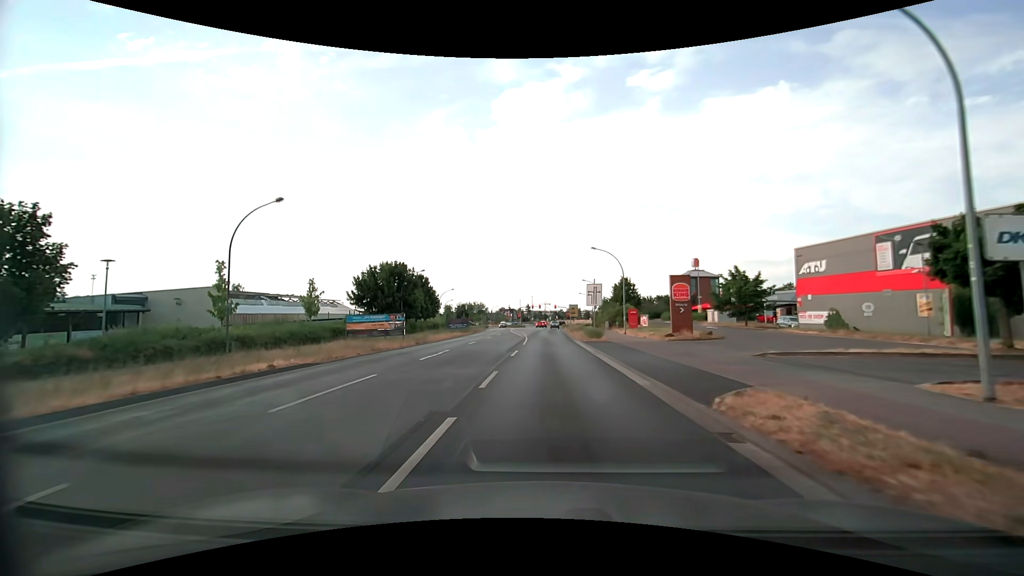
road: tertiary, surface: asphalt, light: Day
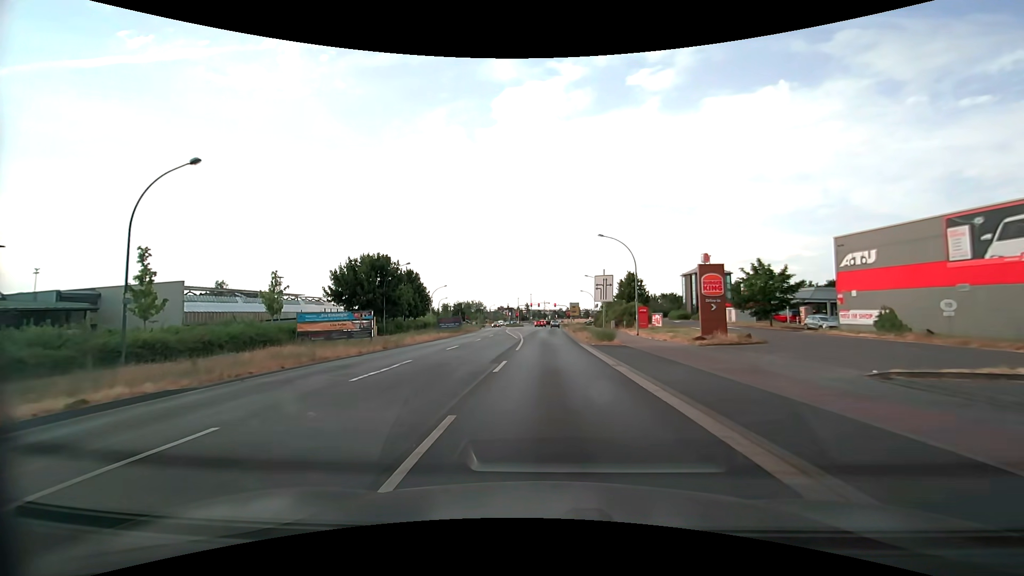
(0.0, +6.3) m; 0°
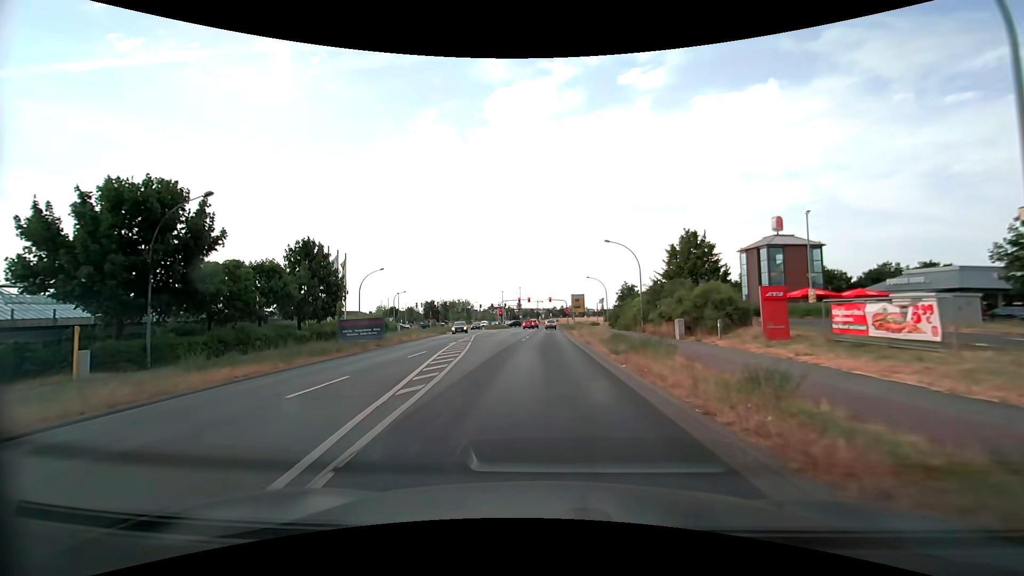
(+0.2, +31.0) m; 0°
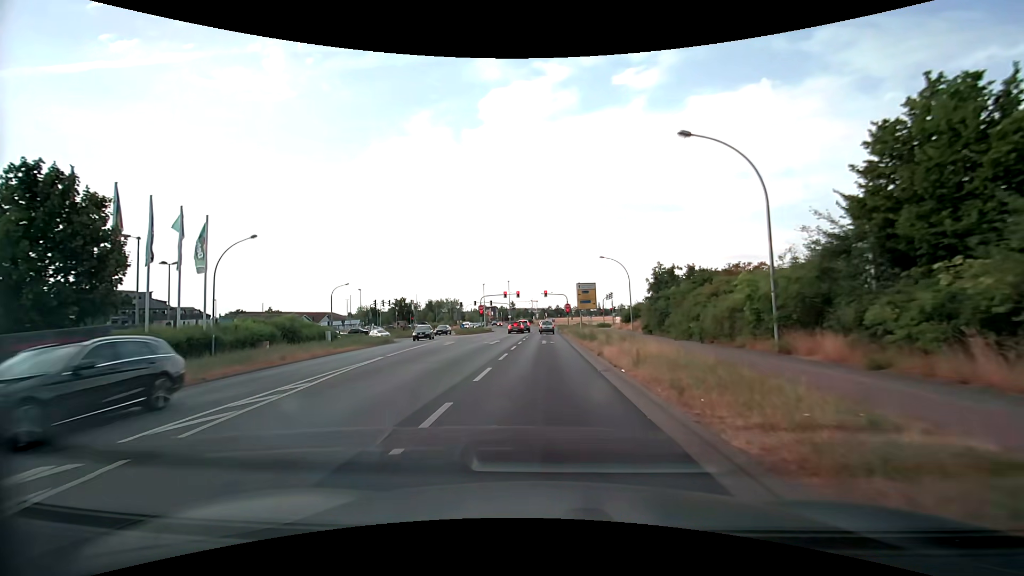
(+0.3, +24.2) m; +1°
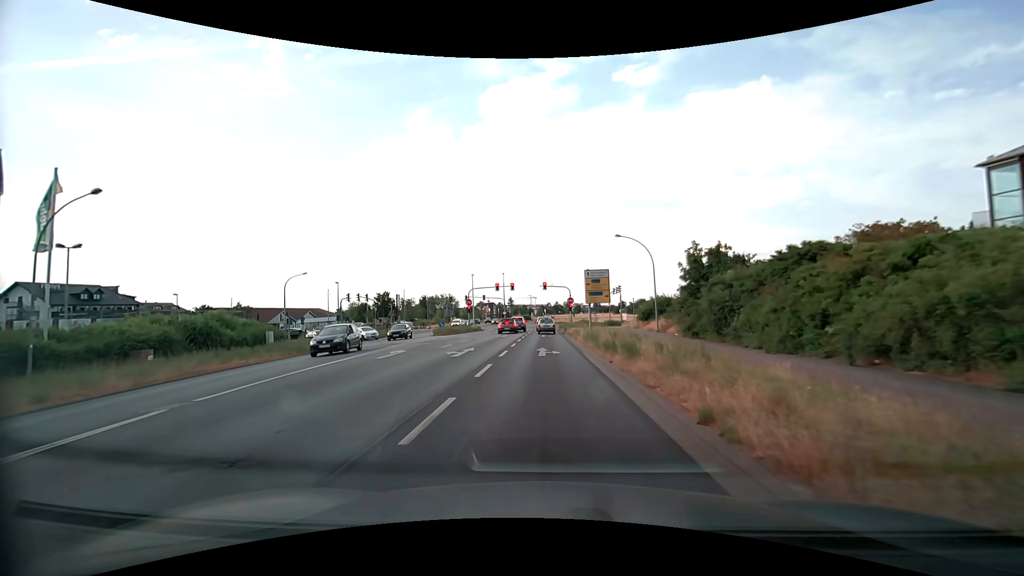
(0.0, +11.5) m; 0°
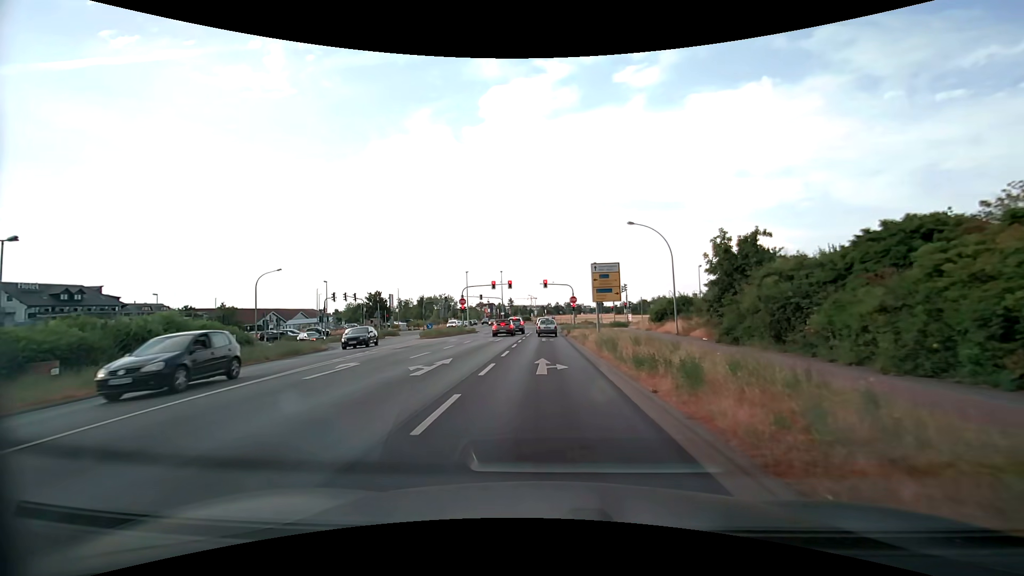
(0.0, +5.4) m; 0°
(0, +10) (0, +20) (0, +30) (0, +40) (0, +50) (+1, +60) (+5, +69) (+14, +71) (+24, +72) (+34, +72) m
